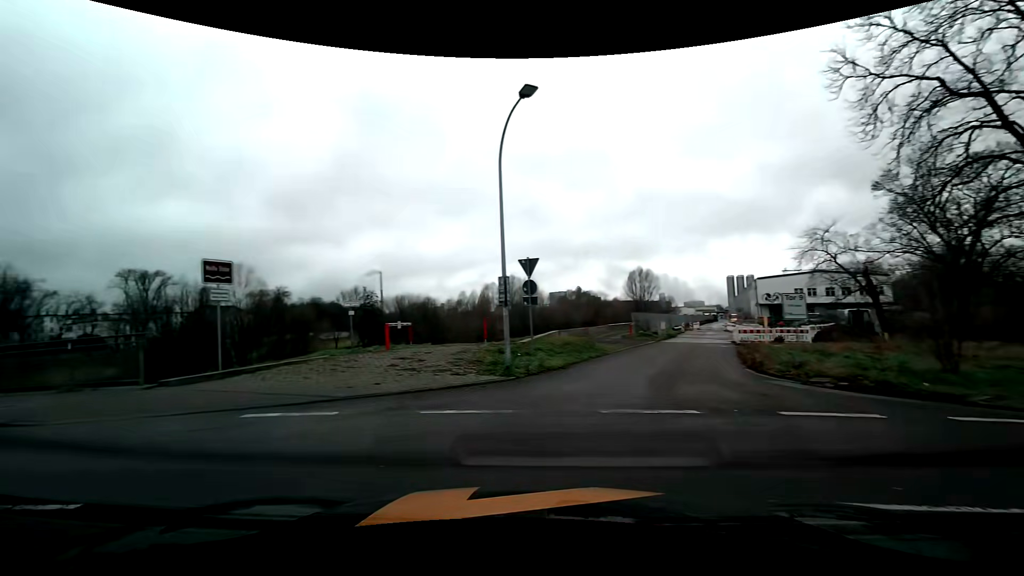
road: unclassified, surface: asphalt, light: Day
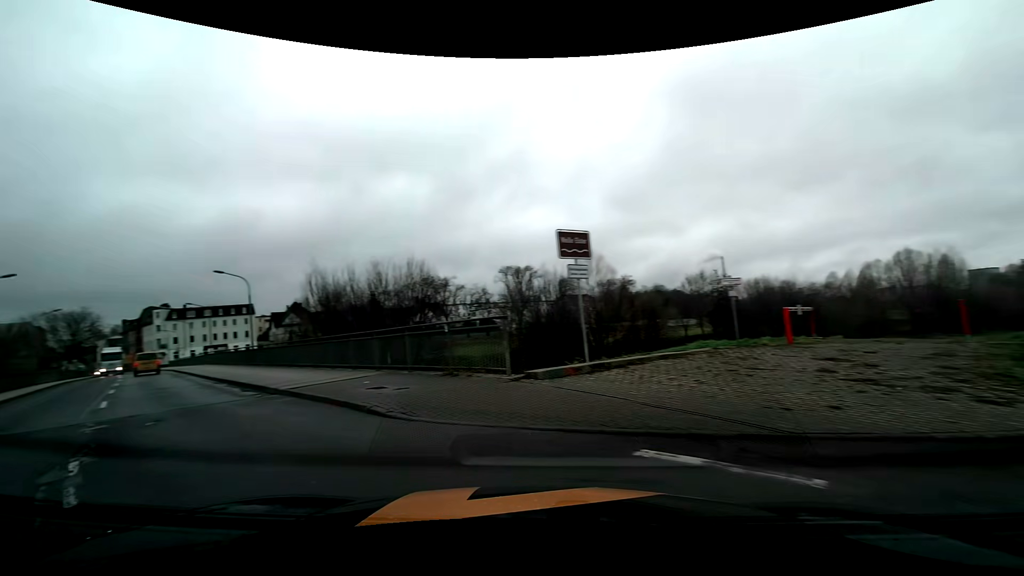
(-1.5, +4.4) m; -38°
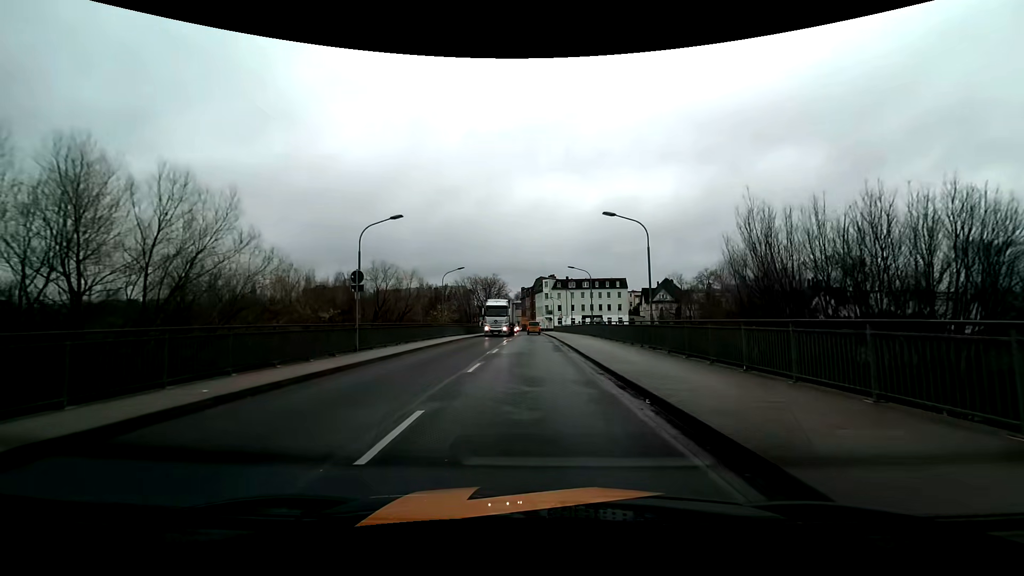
(-7.1, +12.2) m; -38°
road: primary
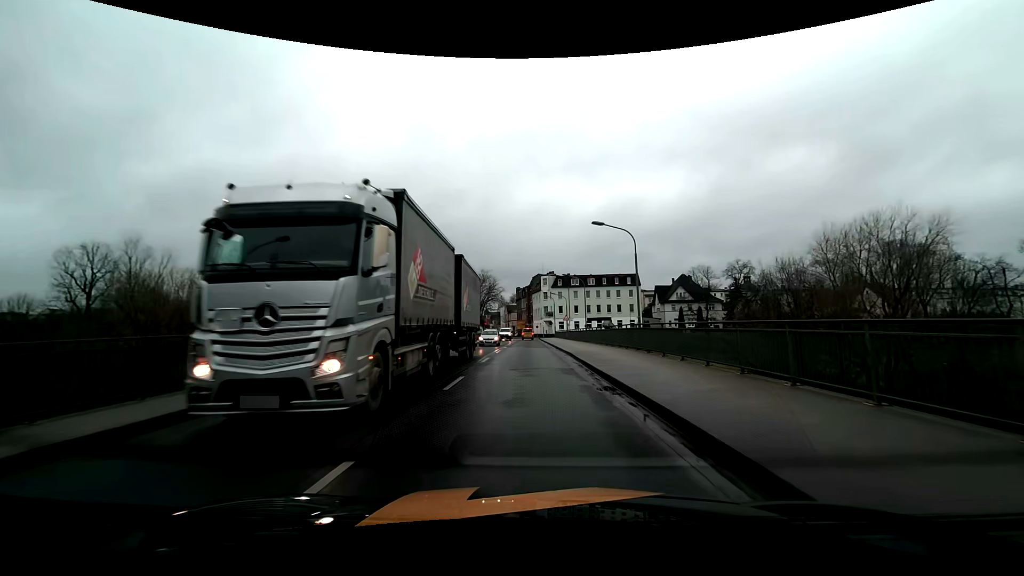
(-0.1, +21.2) m; 0°
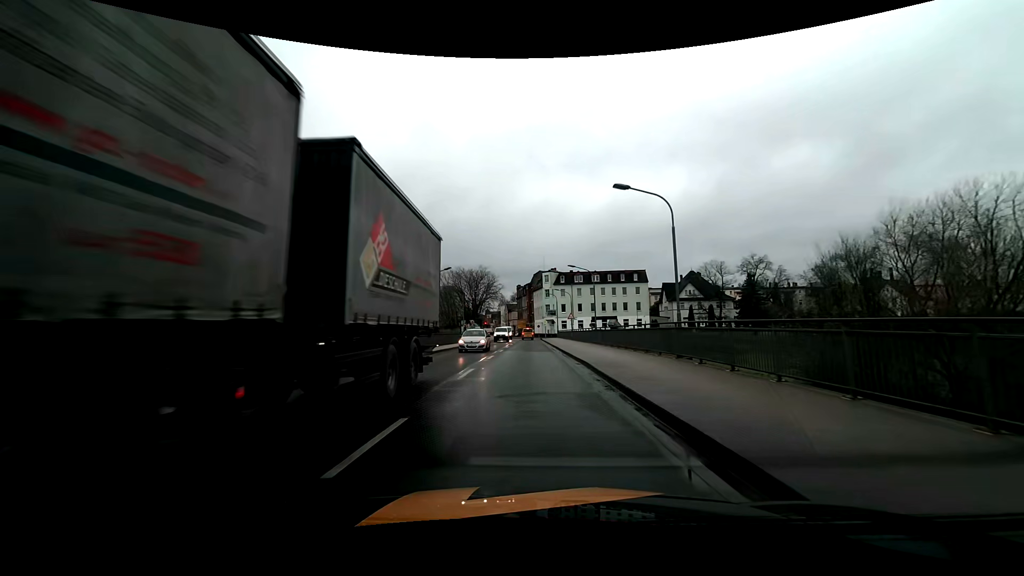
(0.0, +6.5) m; +1°
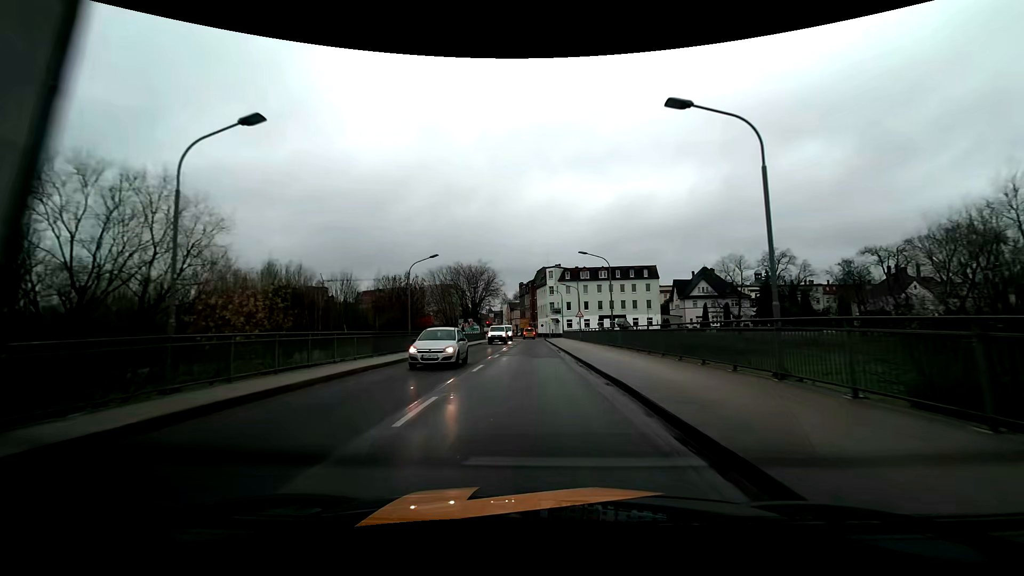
(-0.1, +6.9) m; -1°
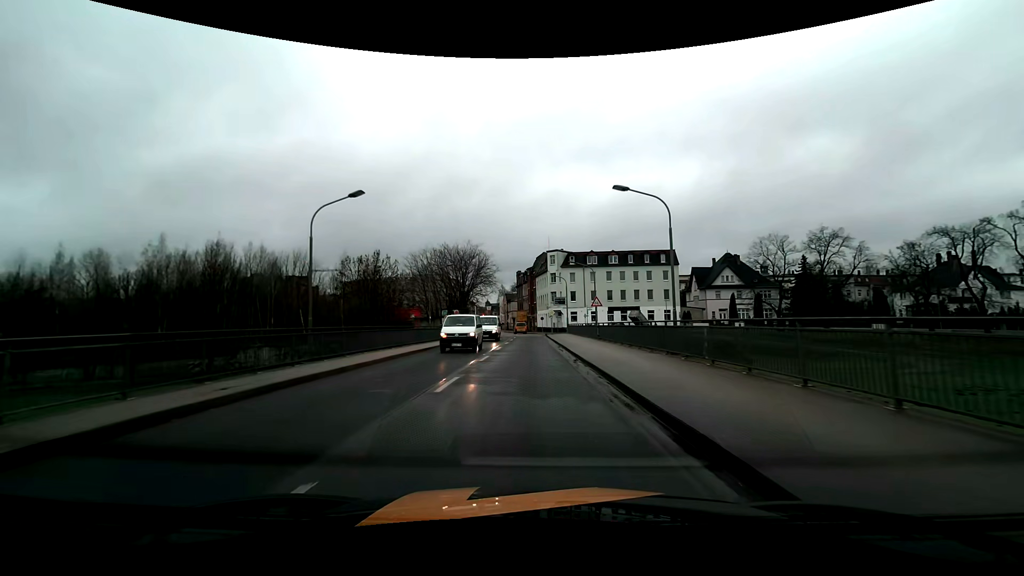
(0.0, +14.7) m; 0°
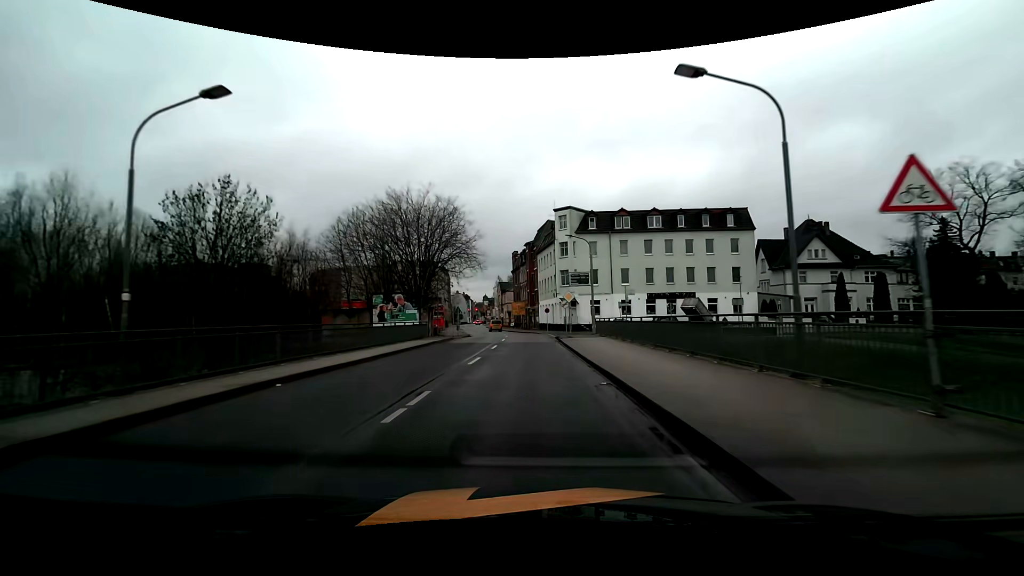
(-0.1, +30.1) m; 0°
(0, +10) (0, +20) (0, +30) (-1, +40) (-1, +50) (-2, +60) (-4, +70) (-6, +80) (-7, +89) (-9, +99) m
